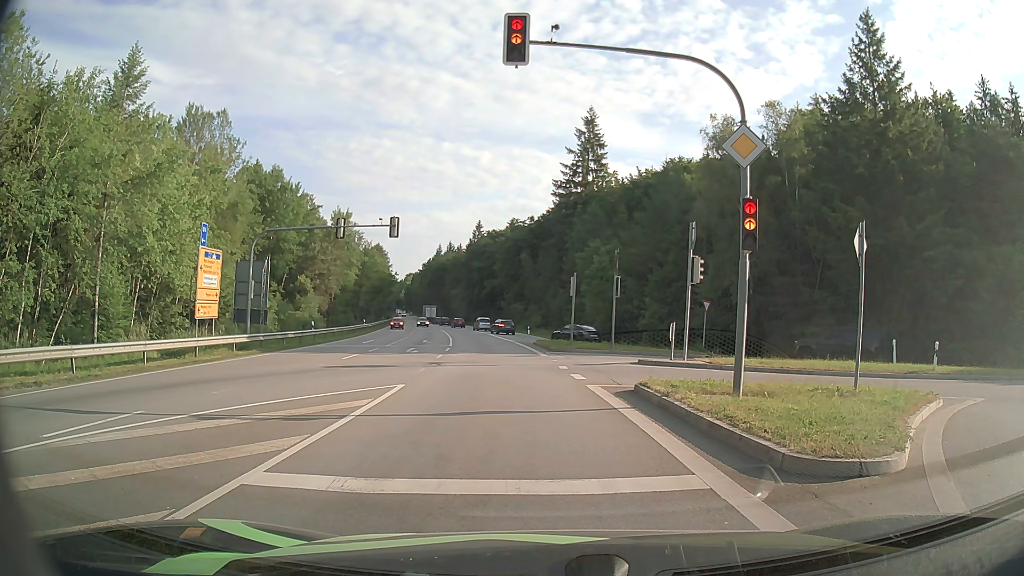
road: secondary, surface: asphalt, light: Day
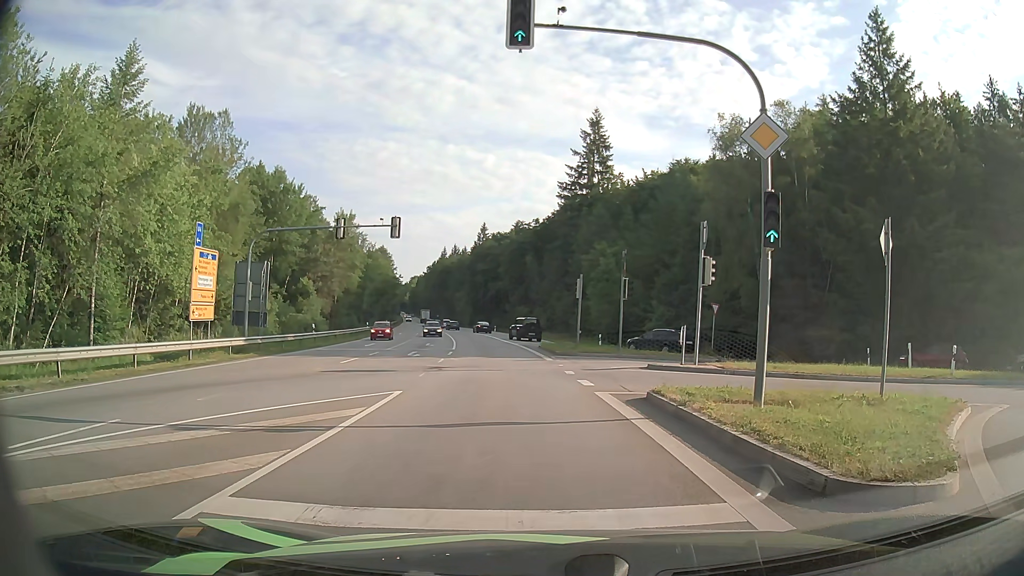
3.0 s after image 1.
(0.0, +0.9) m; -3°
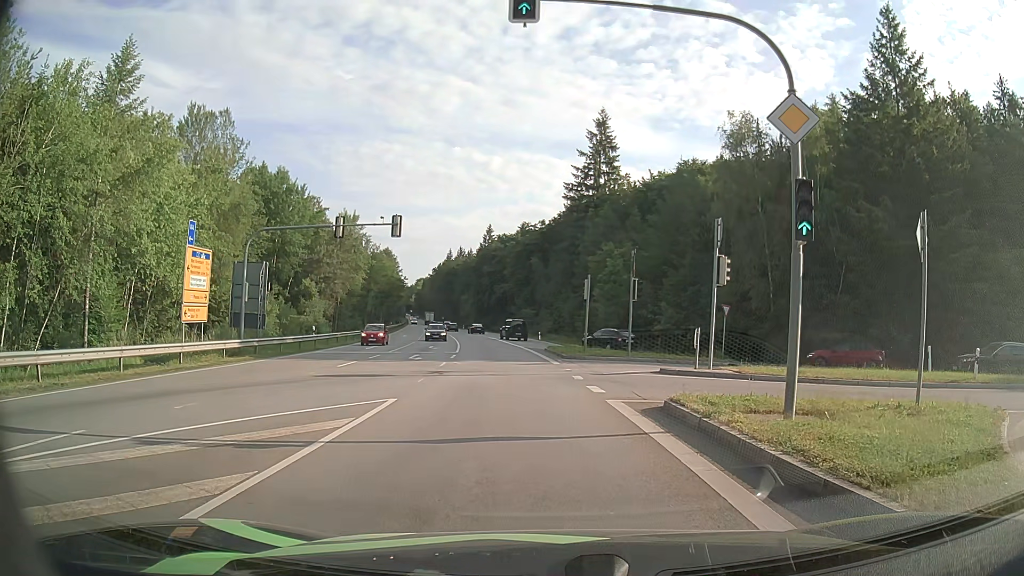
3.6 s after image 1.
(0.0, +1.2) m; -2°
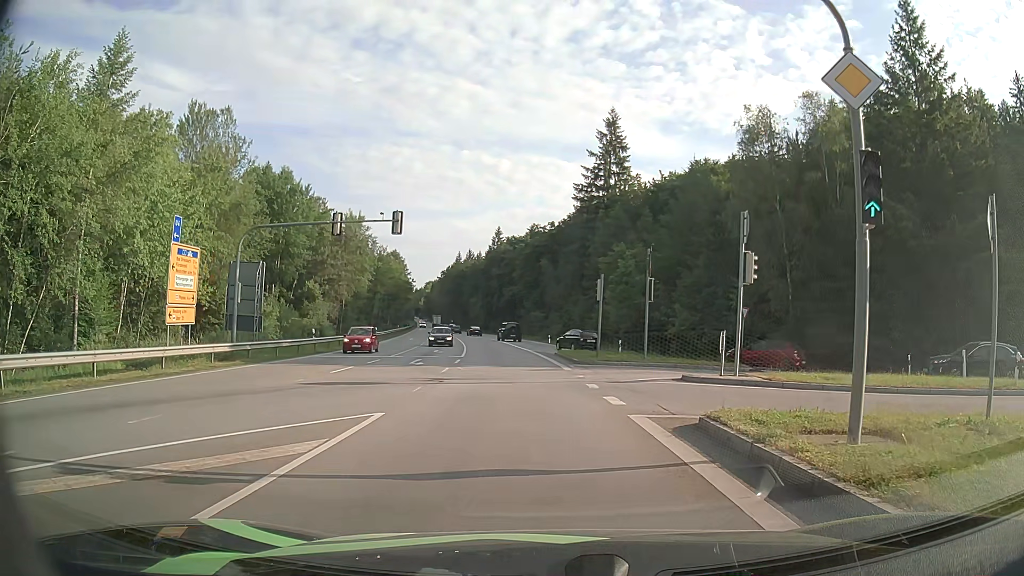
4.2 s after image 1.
(0.0, +2.0) m; 0°
